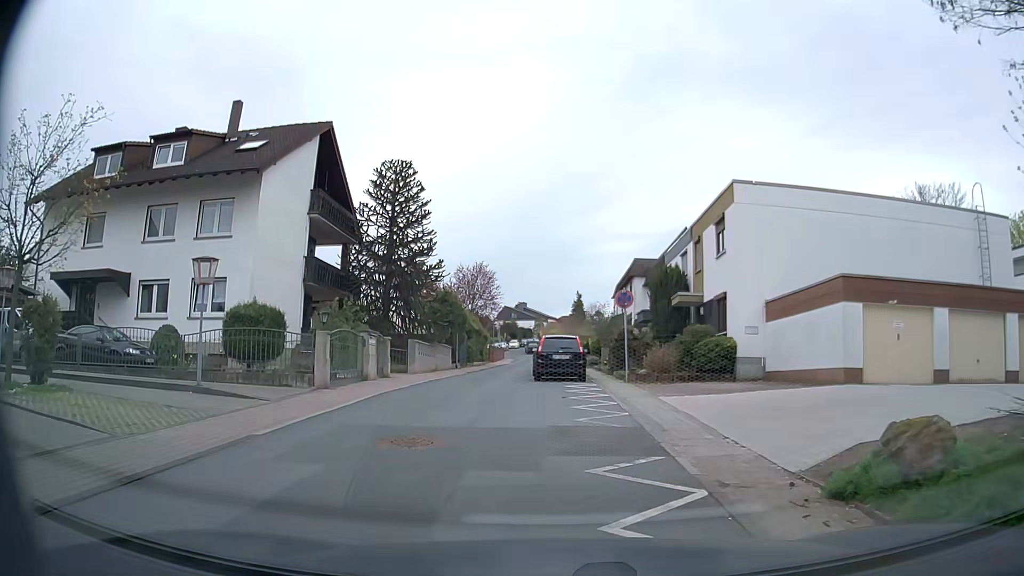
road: residential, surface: asphalt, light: Day
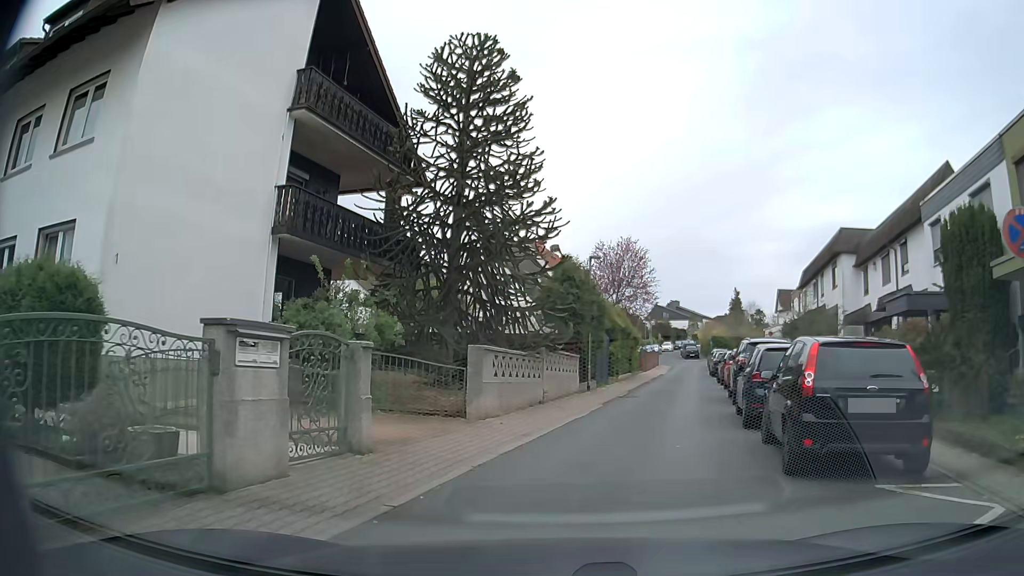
(-0.8, +14.6) m; -12°
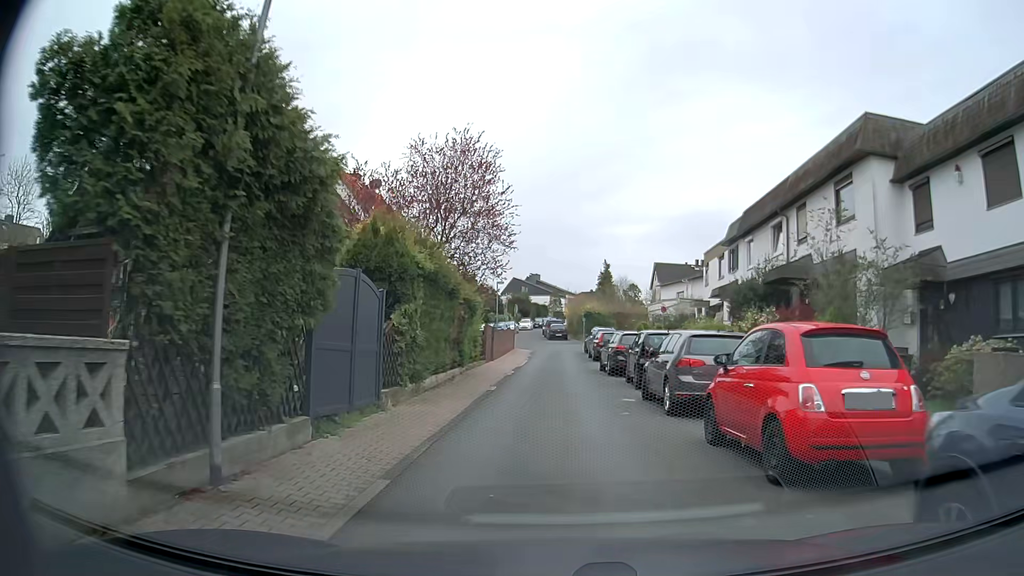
(+2.3, +17.3) m; +13°
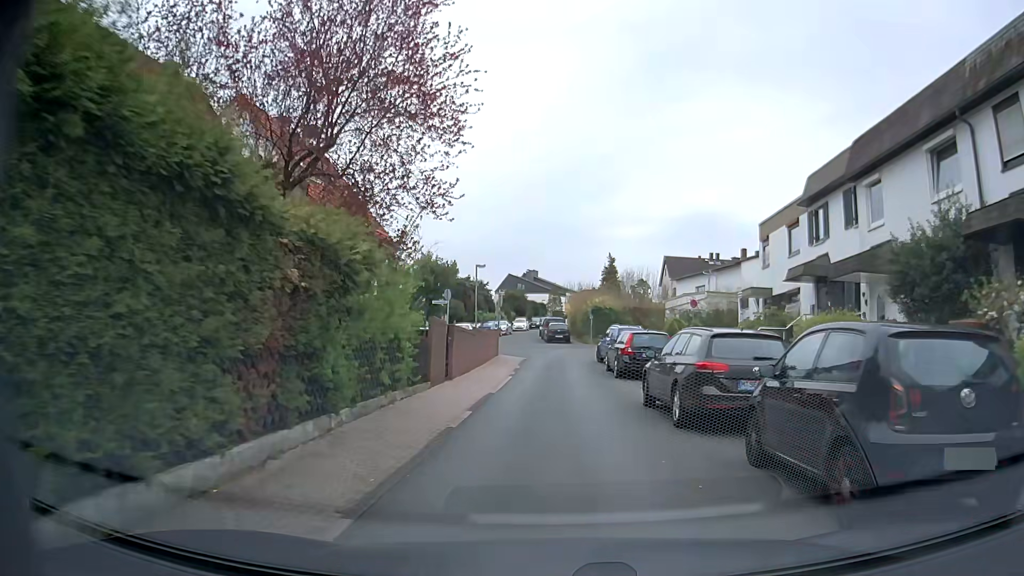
(-0.2, +12.5) m; -1°
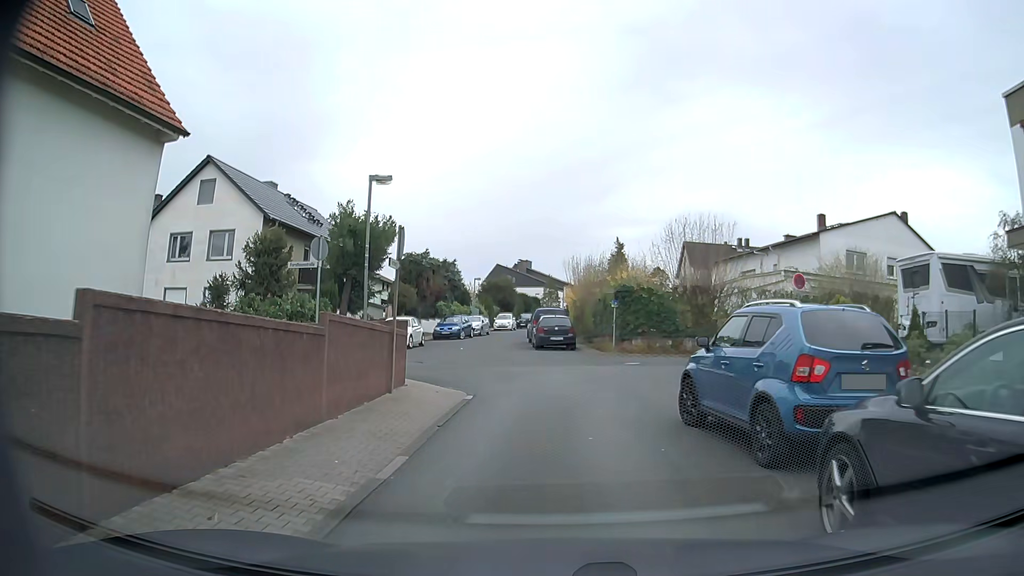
(+0.1, +19.8) m; -1°
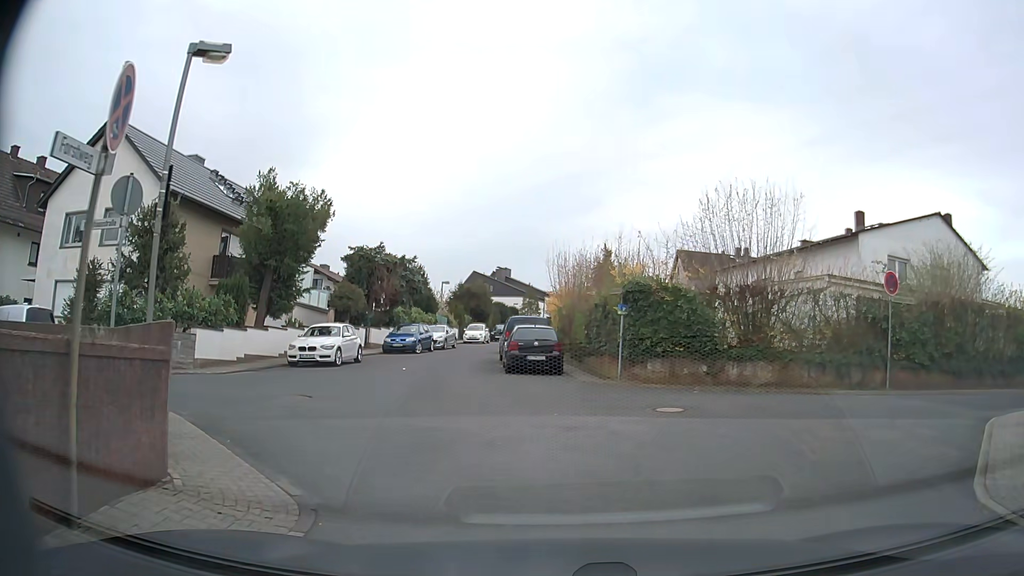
(+0.1, +7.9) m; +2°
